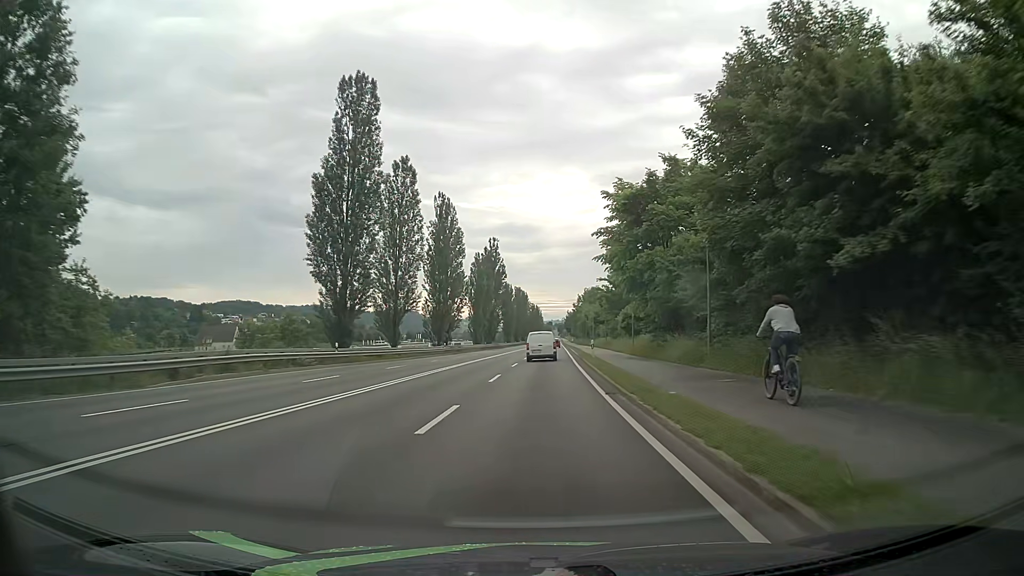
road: primary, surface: asphalt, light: Day
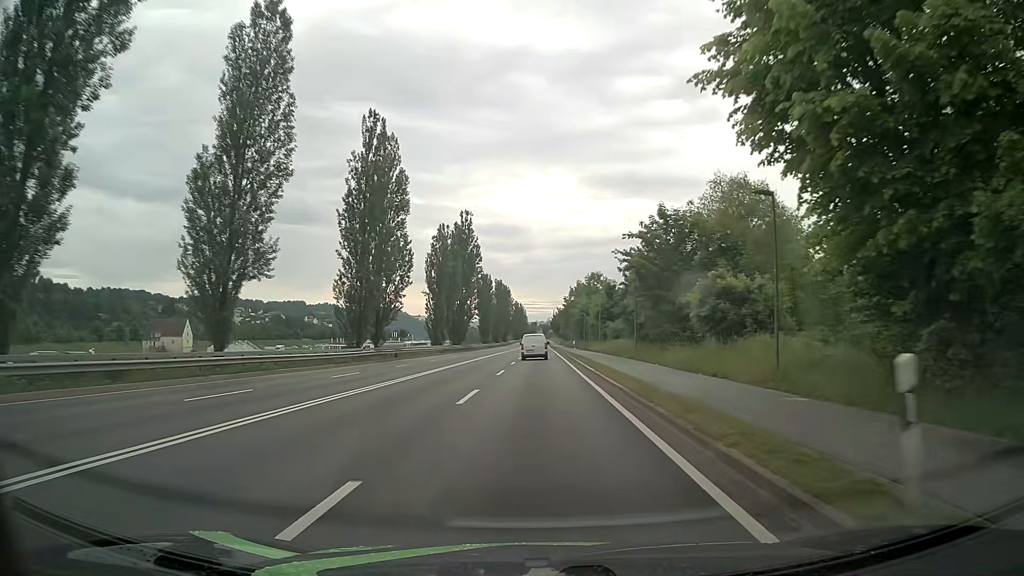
(+0.5, +31.6) m; +2°
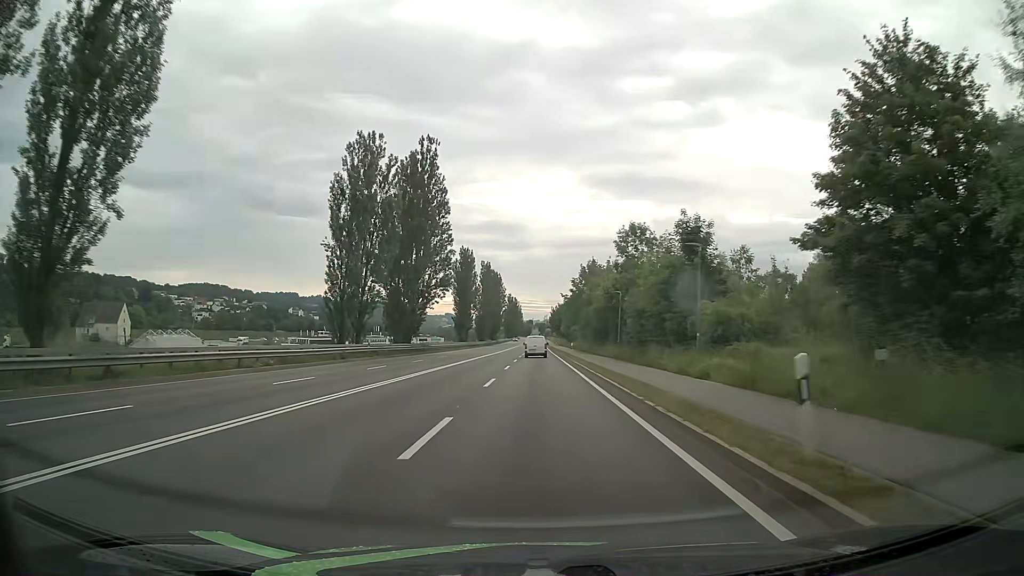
(+0.1, +42.5) m; 0°
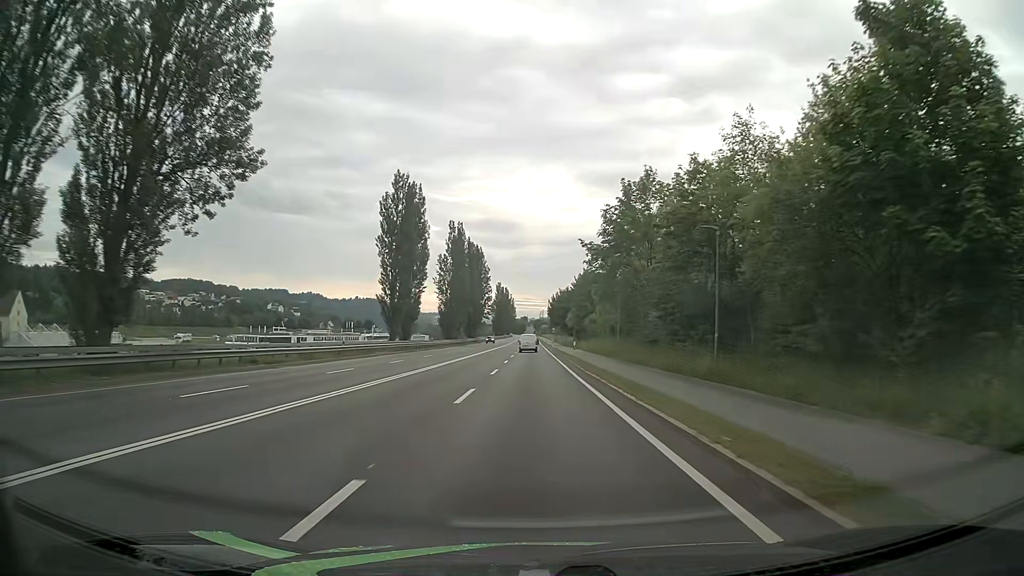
(+0.2, +53.6) m; 0°
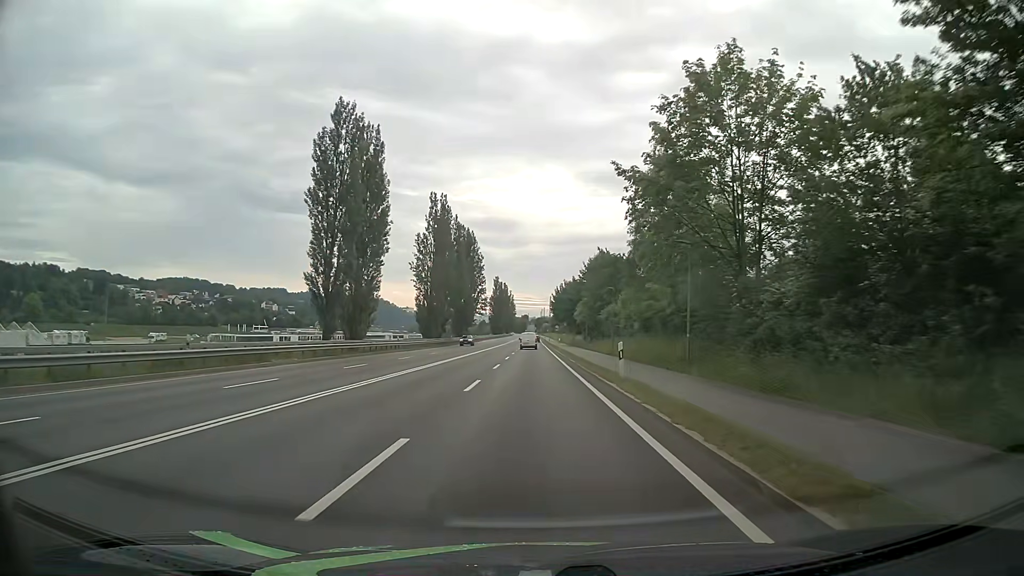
(0.0, +21.5) m; 0°
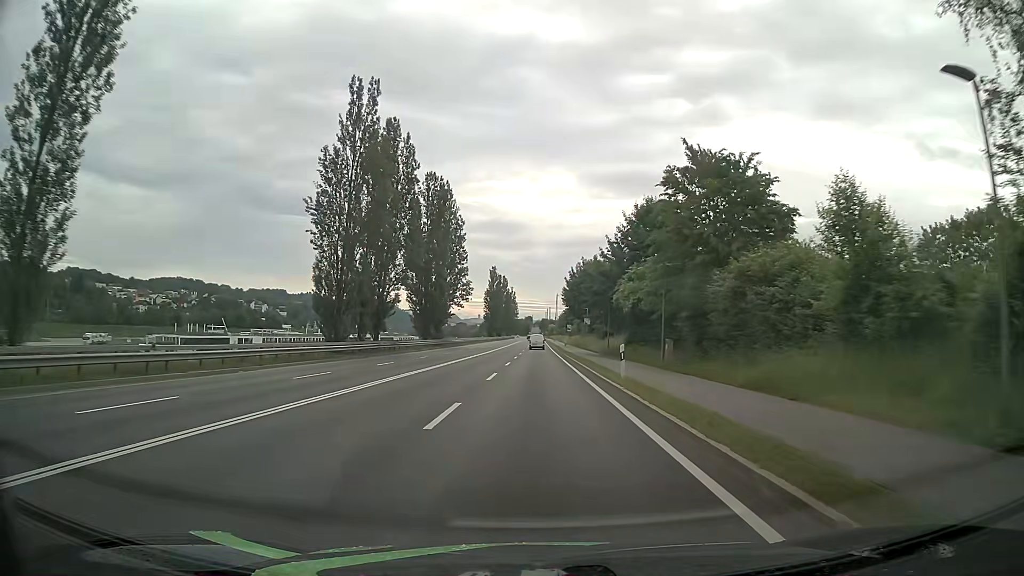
(-0.1, +43.1) m; 0°
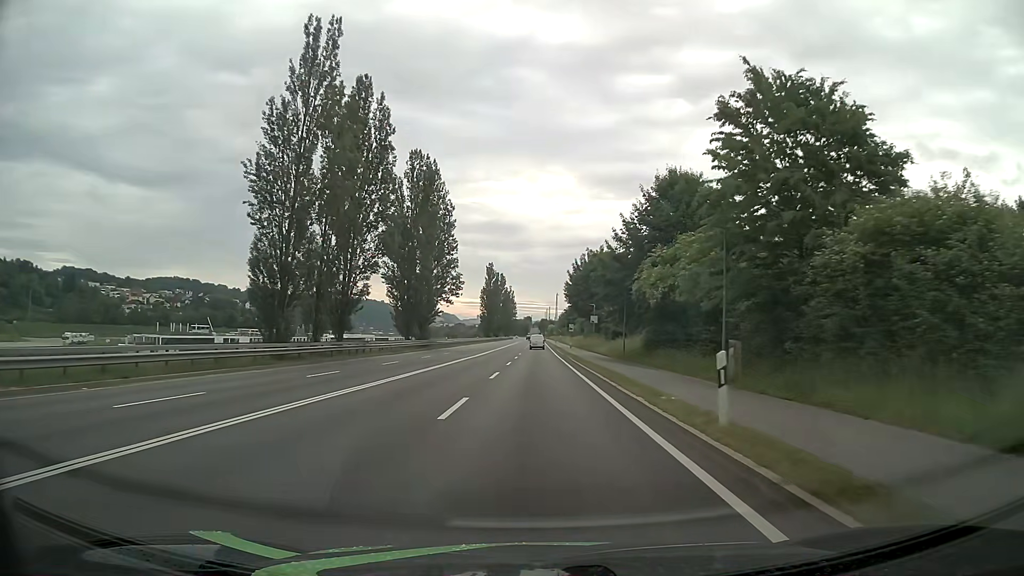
(0.0, +10.8) m; +1°
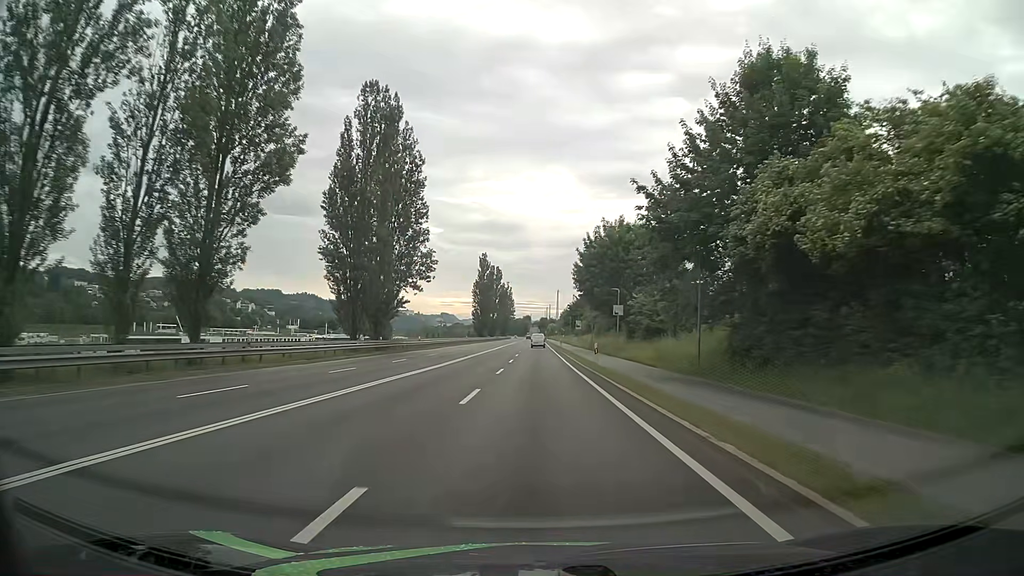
(-0.3, +21.5) m; -1°
(0, +10) (0, +20) (0, +30) (0, +40) (+1, +50) (+1, +60) (+1, +70) (+1, +80) (+1, +90) (+1, +100) m
